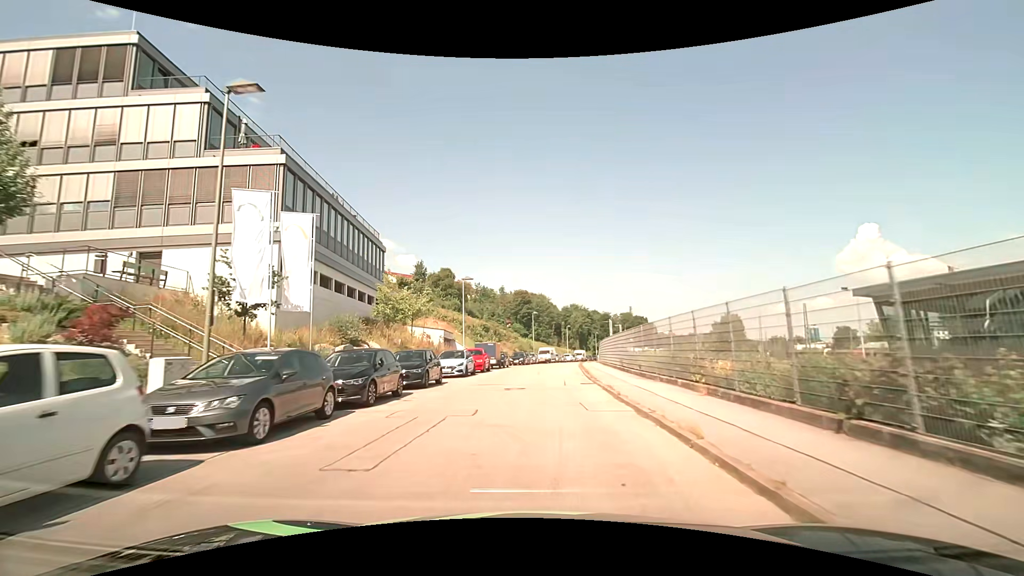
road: residential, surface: asphalt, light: Day
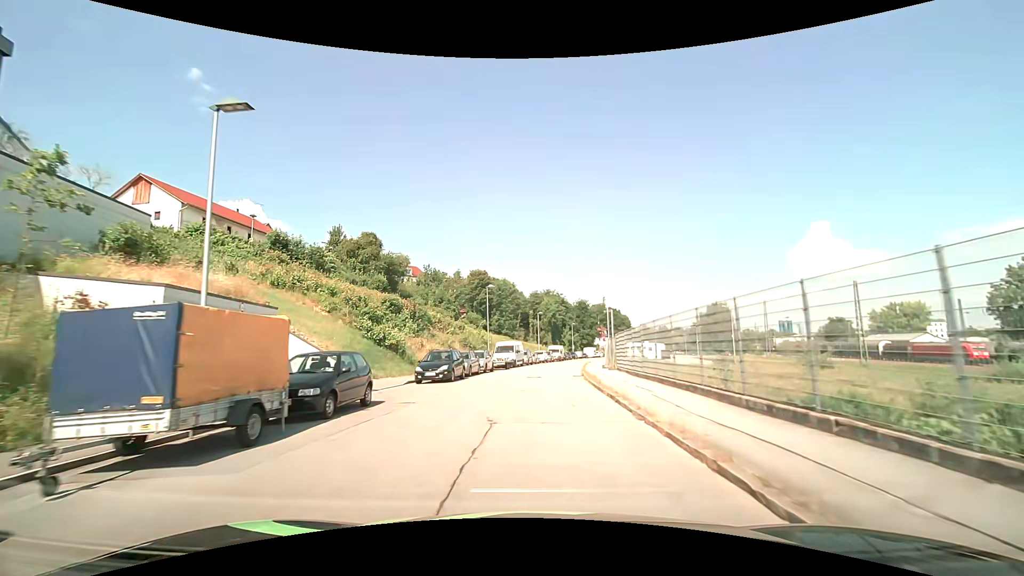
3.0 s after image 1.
(+1.1, +31.7) m; +4°
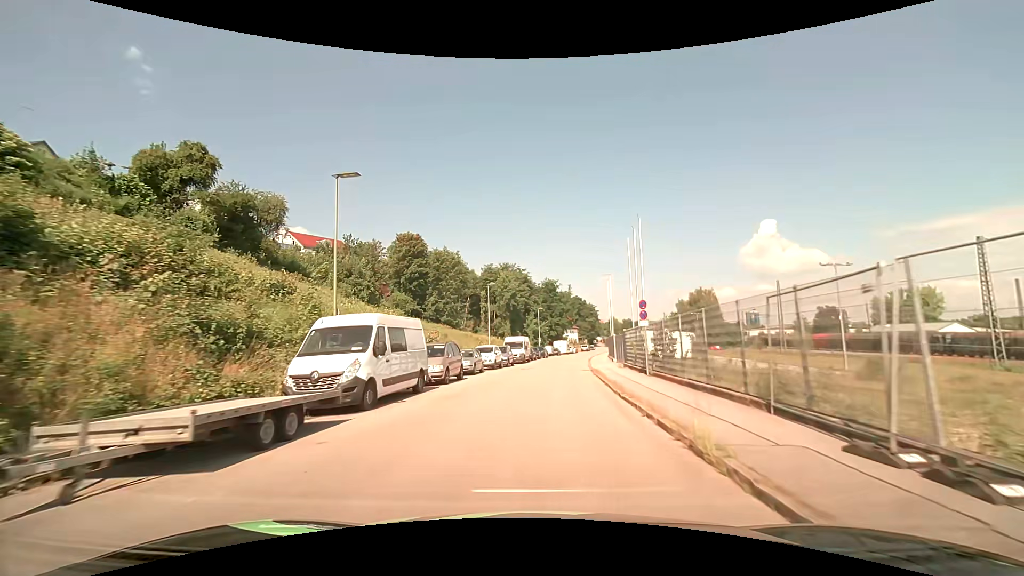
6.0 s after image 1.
(+1.3, +32.9) m; +5°
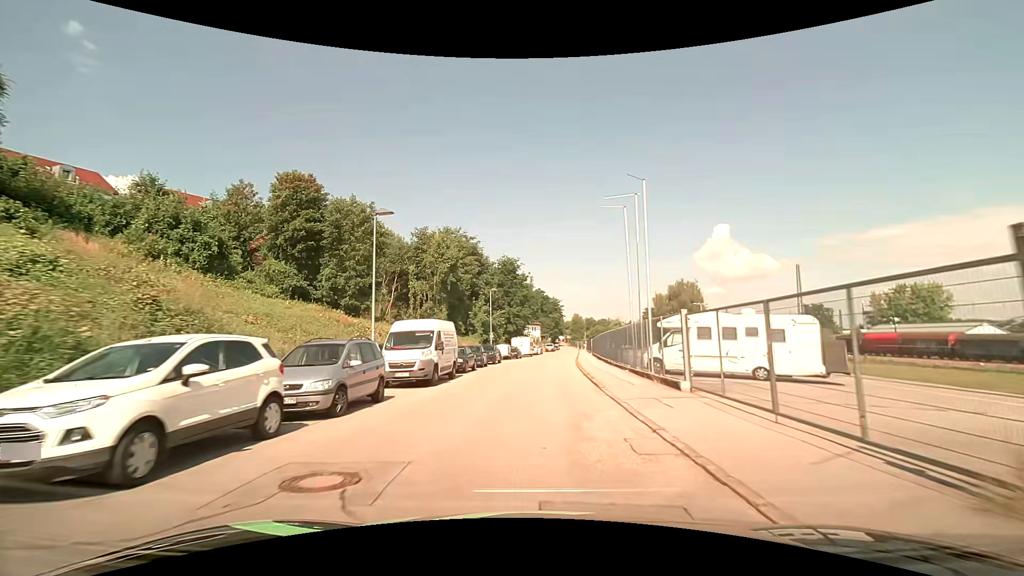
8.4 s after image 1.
(+1.0, +27.2) m; +4°
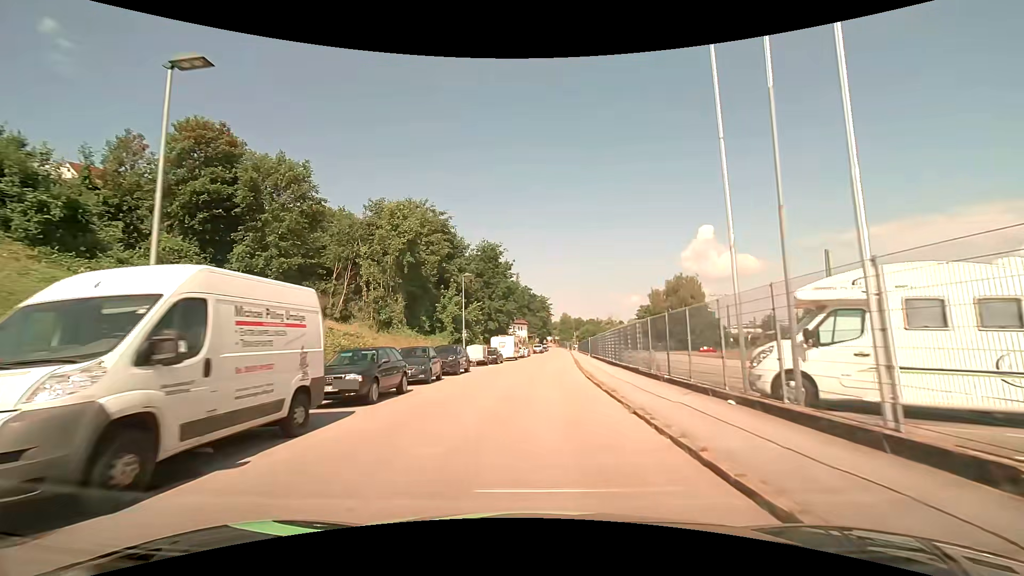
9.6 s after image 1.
(+0.2, +13.3) m; +2°
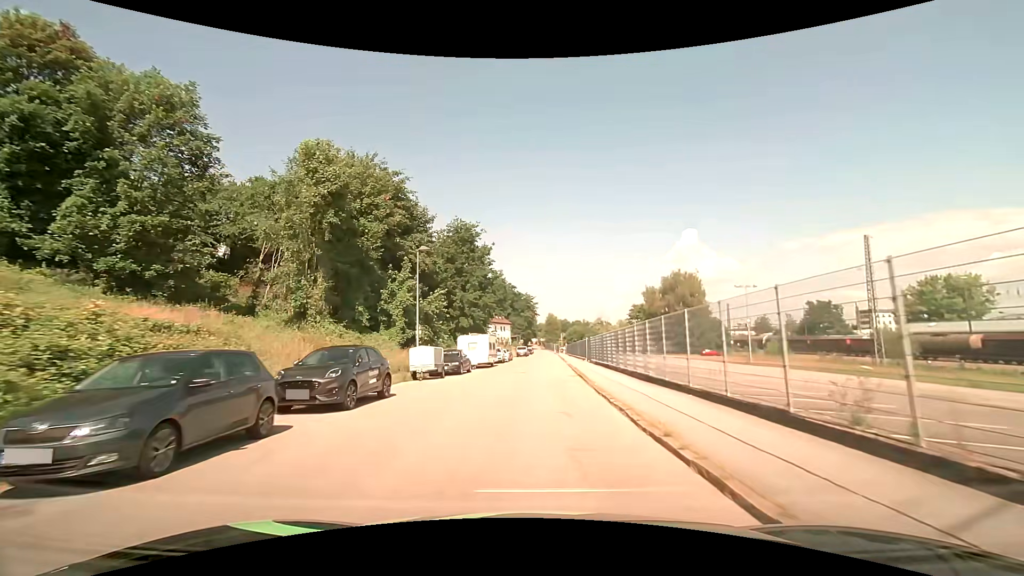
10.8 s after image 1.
(+0.2, +13.0) m; +2°
